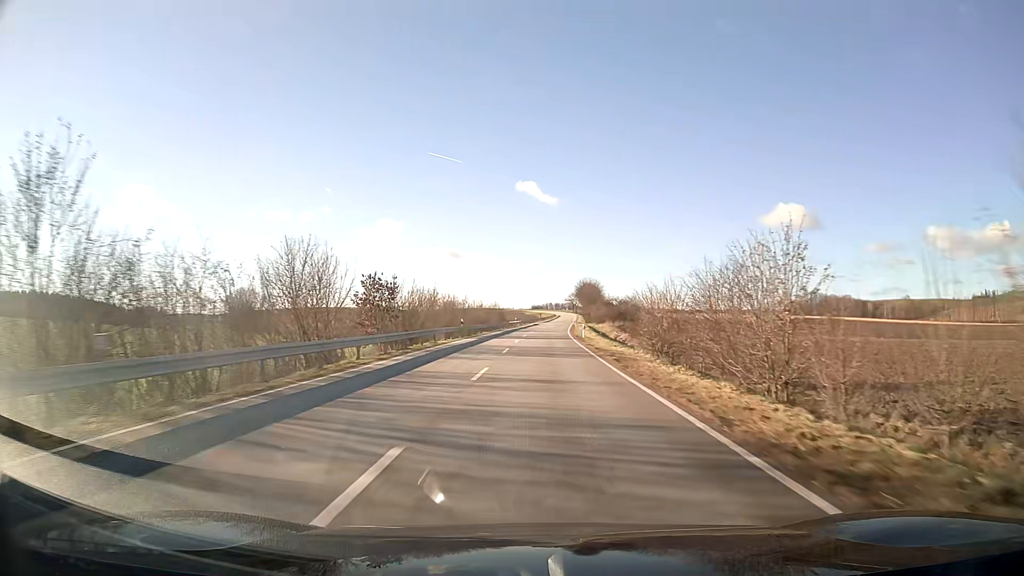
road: secondary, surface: asphalt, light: Day
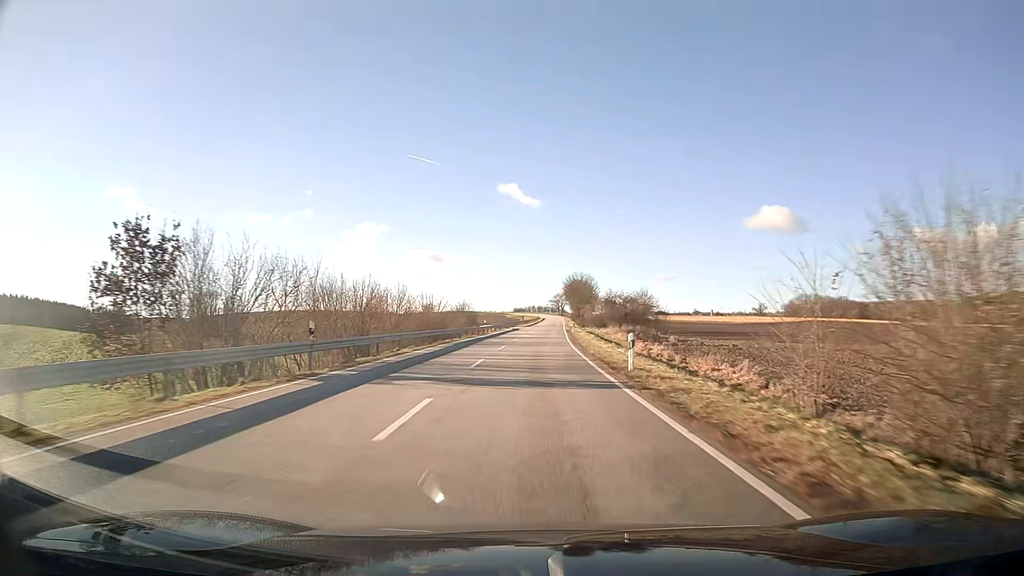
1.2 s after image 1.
(+0.4, +31.6) m; +1°
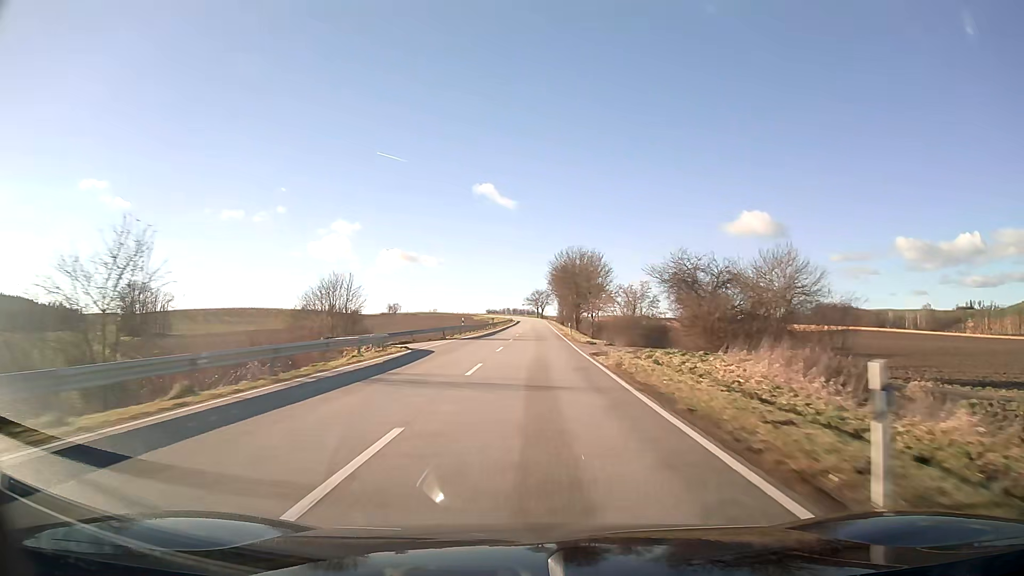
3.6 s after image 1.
(+1.1, +63.4) m; +2°
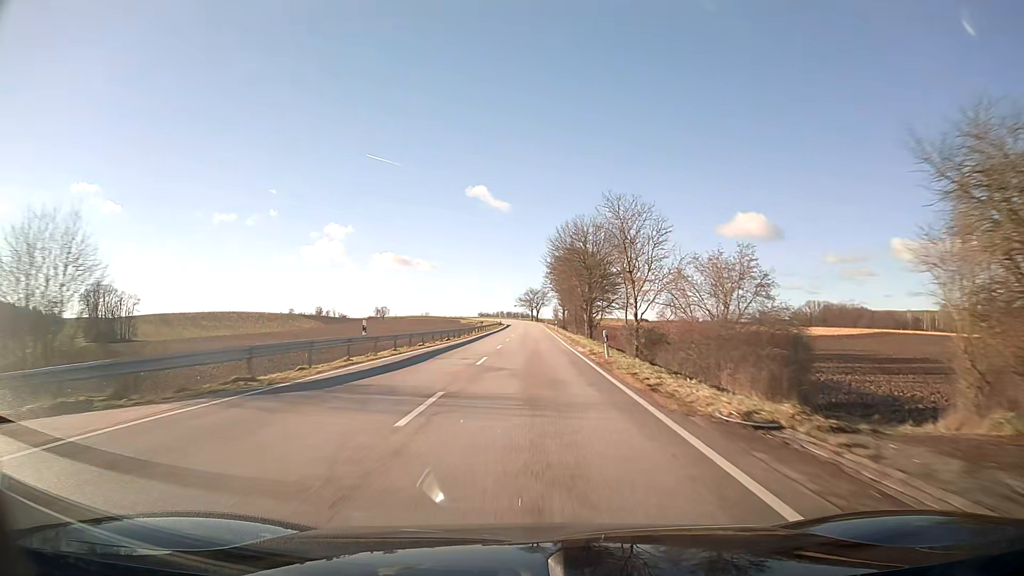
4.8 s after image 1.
(+0.2, +31.8) m; 0°
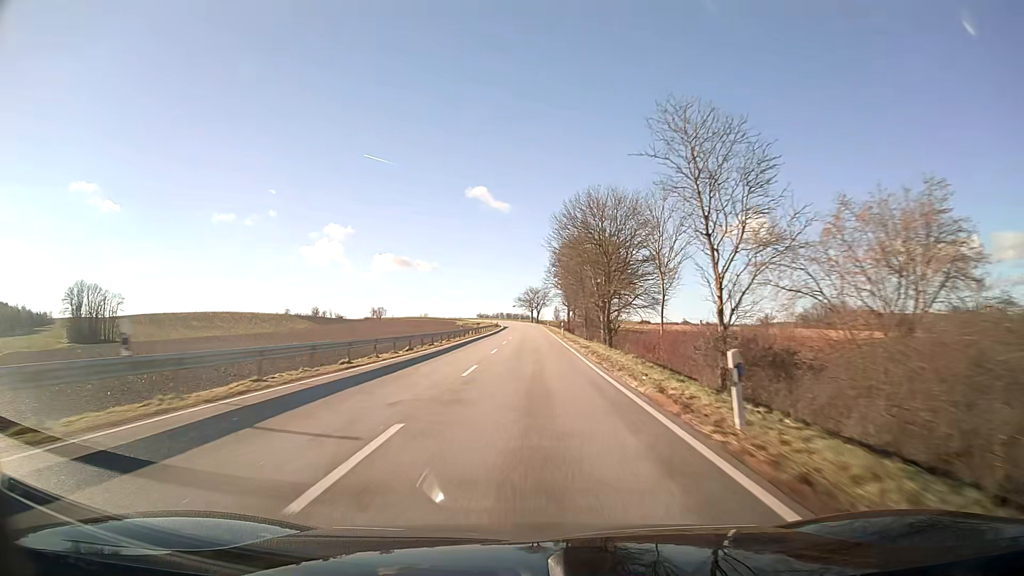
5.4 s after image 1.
(0.0, +15.9) m; 0°
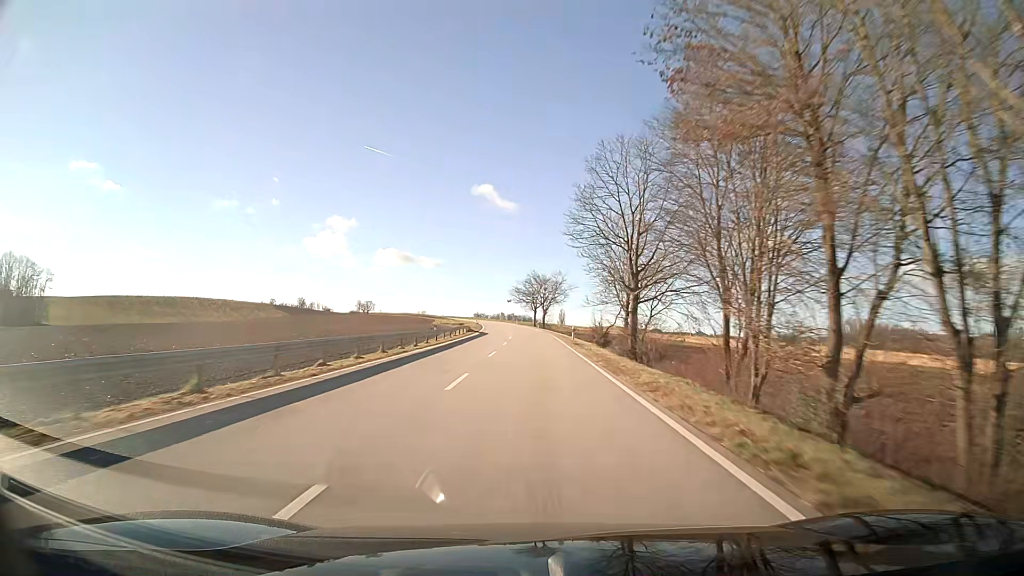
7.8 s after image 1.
(-0.1, +63.7) m; 0°
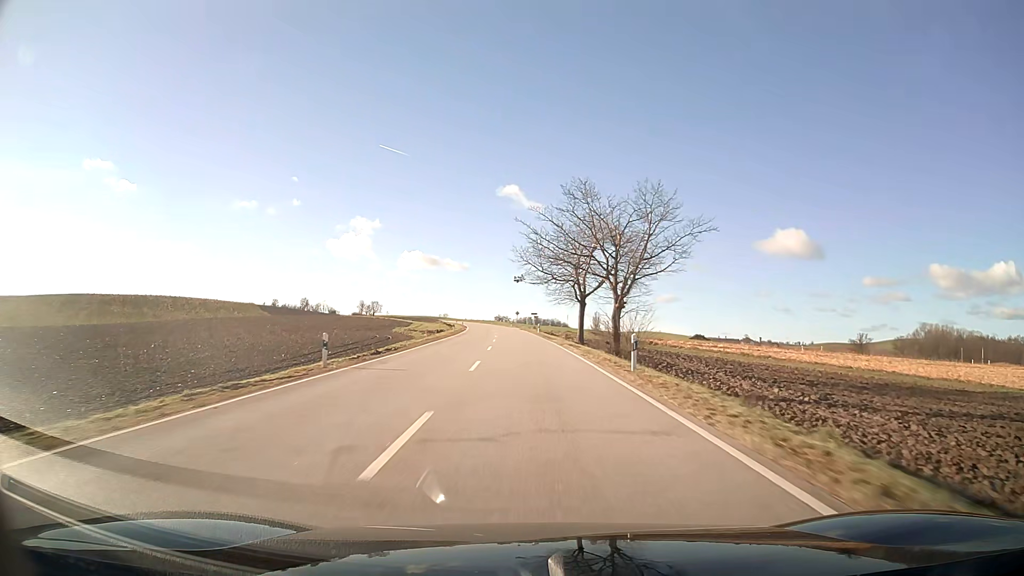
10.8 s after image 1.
(-1.4, +79.7) m; -3°
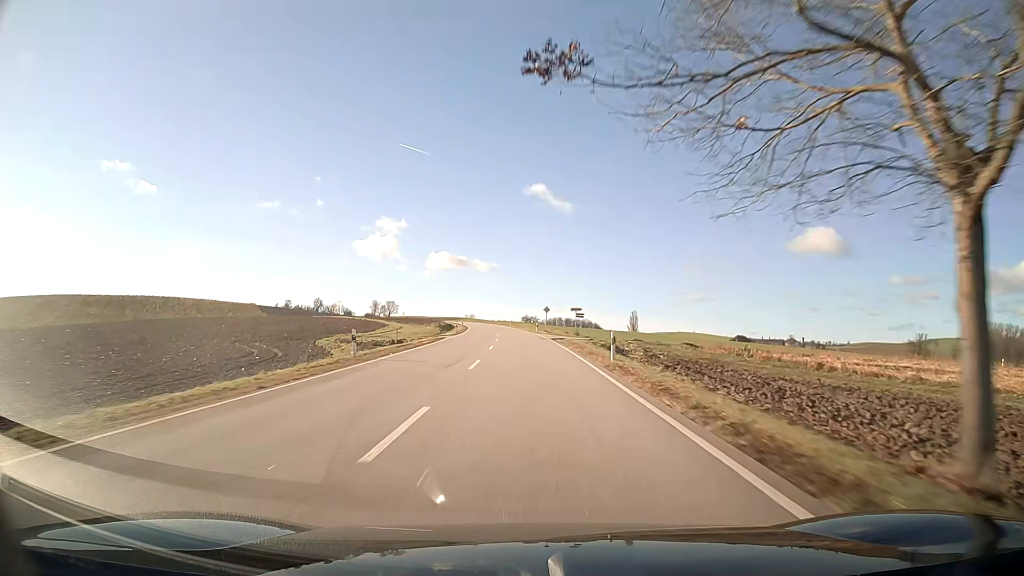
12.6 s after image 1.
(-1.0, +47.8) m; -2°
